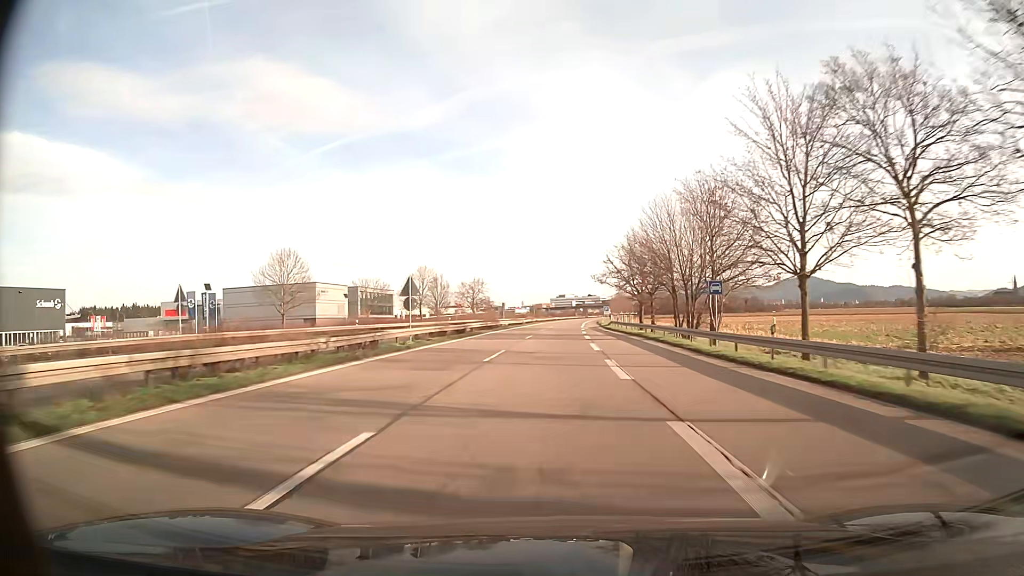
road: trunk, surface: asphalt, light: Day
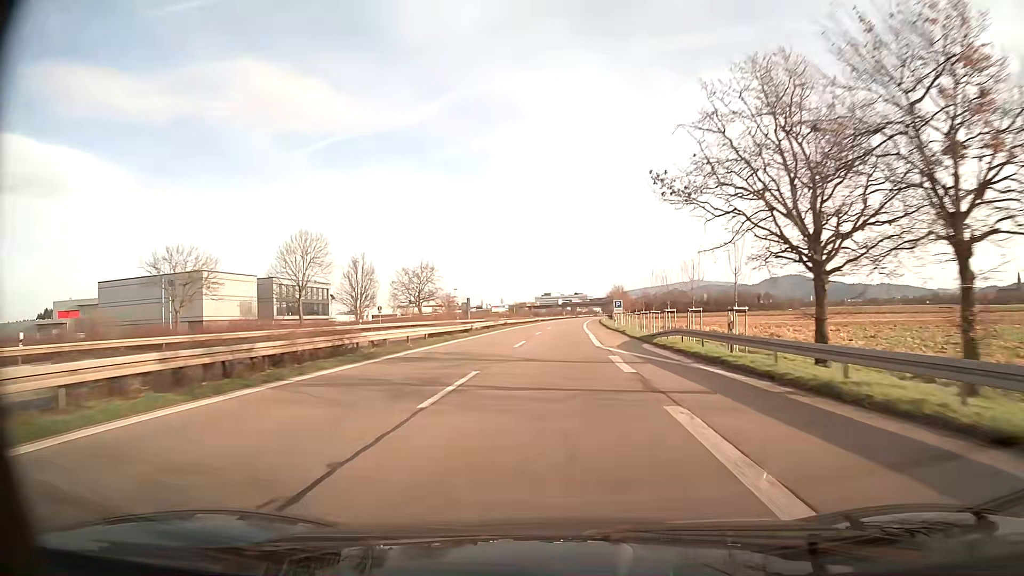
(+0.4, +47.0) m; +1°
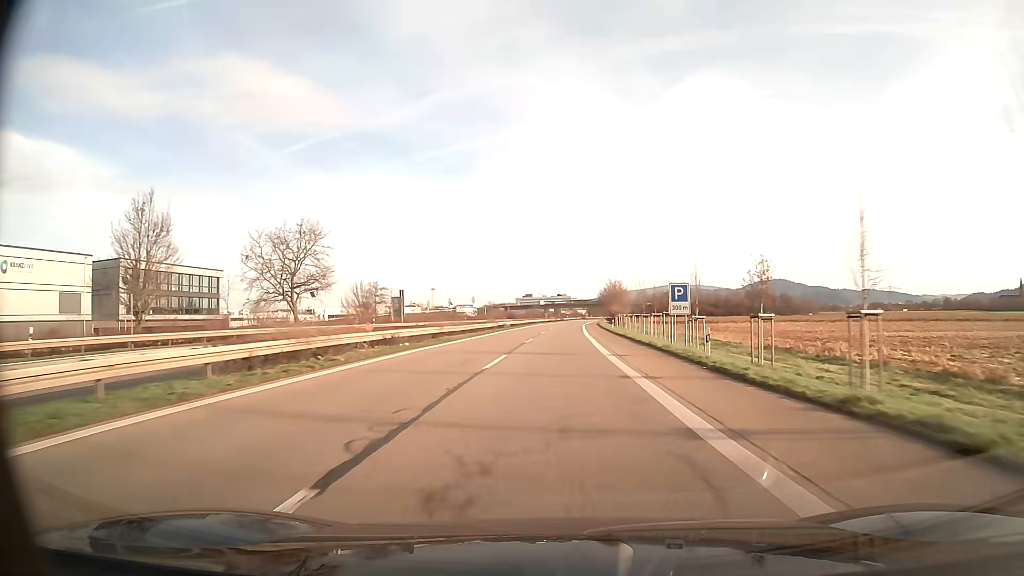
(+0.6, +46.9) m; +2°
(0, +10) (0, +20) (0, +30) (0, +40) (+1, +50) (+1, +60) (+1, +70) (+2, +80) (+2, +90) (+2, +100) m
